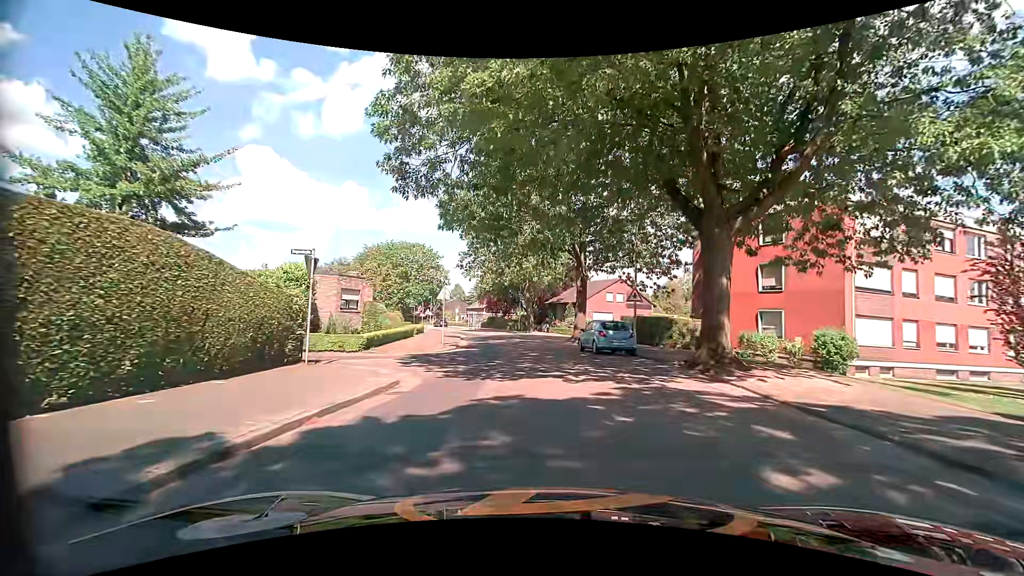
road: tertiary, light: Day
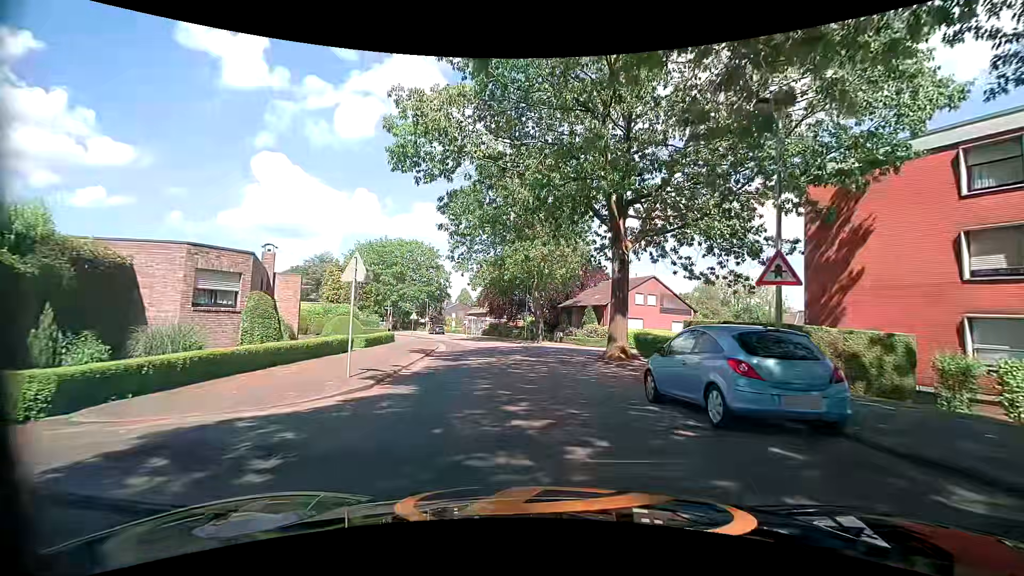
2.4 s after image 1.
(+0.1, +13.5) m; 0°
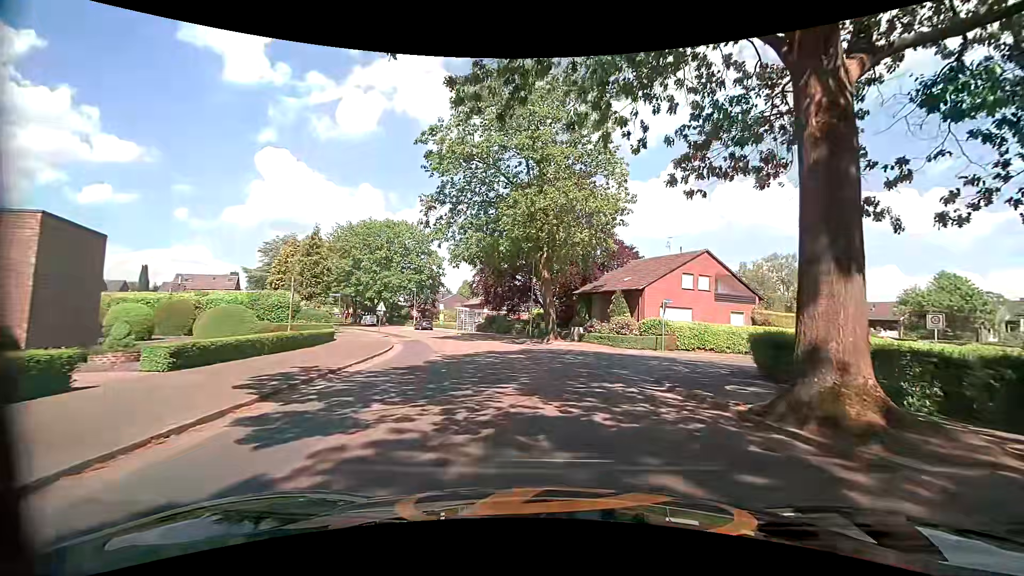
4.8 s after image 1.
(-0.5, +14.4) m; -1°
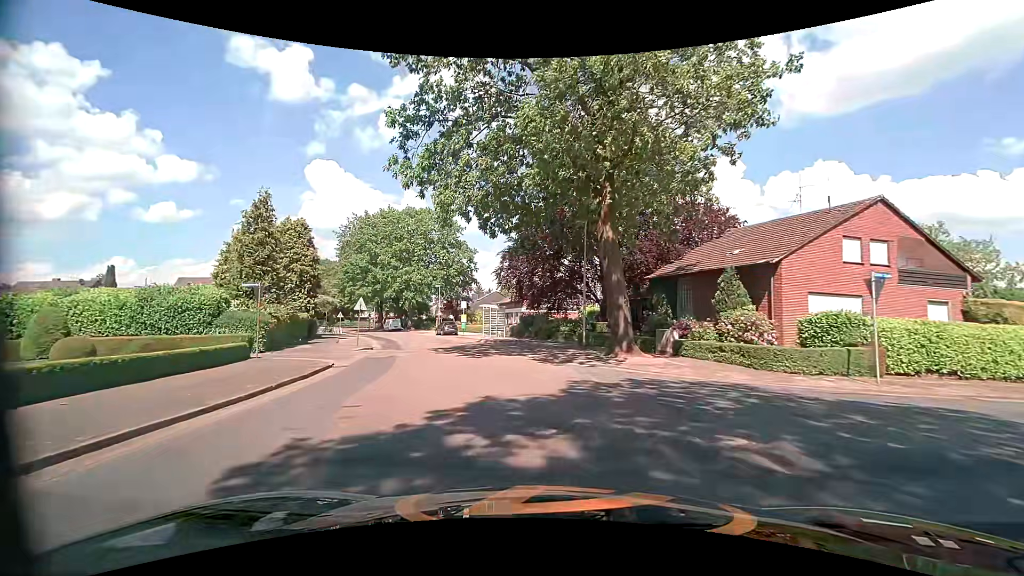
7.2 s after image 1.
(-0.5, +14.8) m; -6°
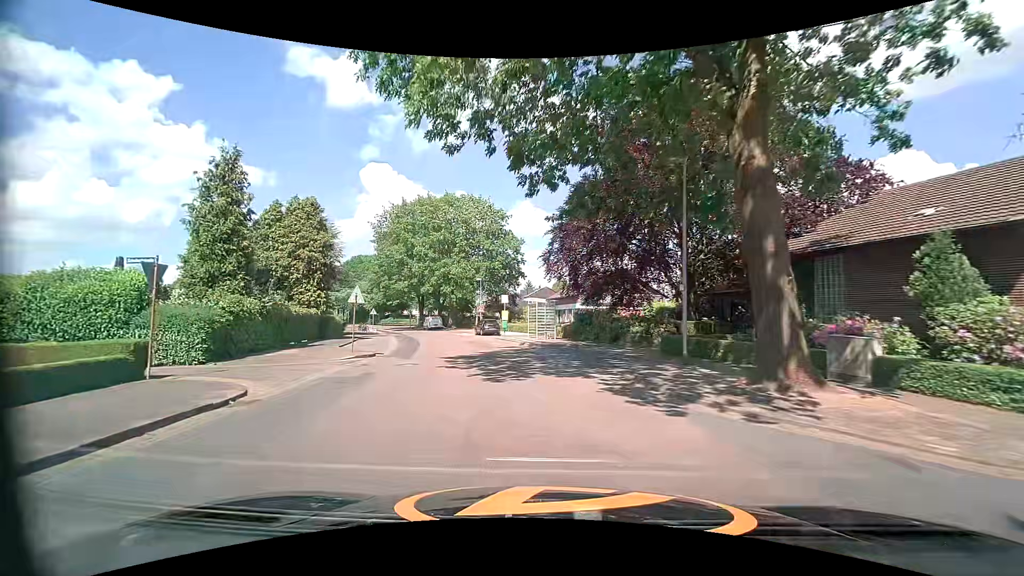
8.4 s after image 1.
(-0.4, +8.7) m; -6°
(0, +10) (-2, +20) (-4, +30) (-6, +39) (-9, +49) (-12, +58) (-16, +68) (-21, +77) (-25, +85) (-30, +94) m
